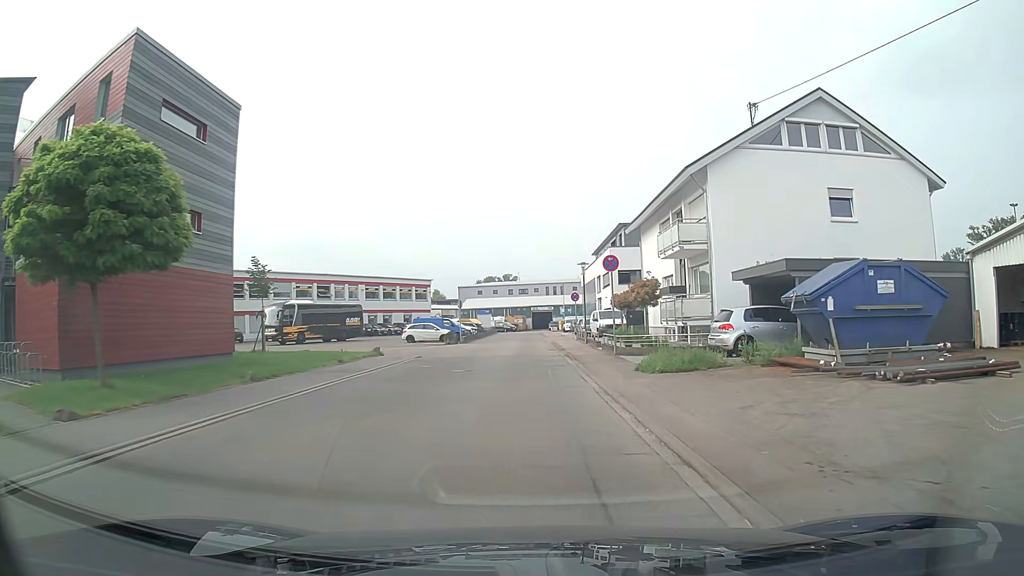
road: unclassified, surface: asphalt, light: Day
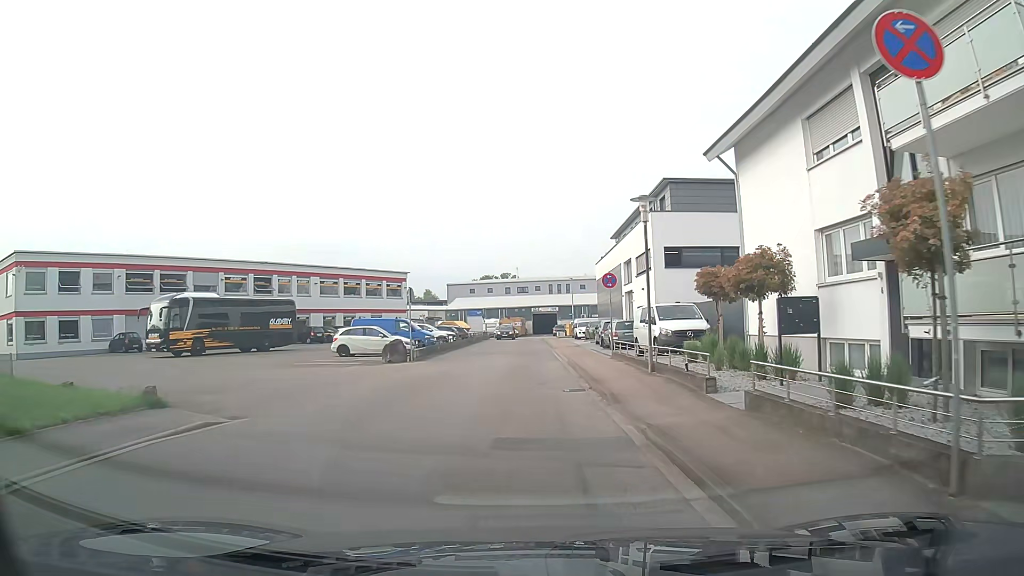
(0.0, +19.5) m; 0°
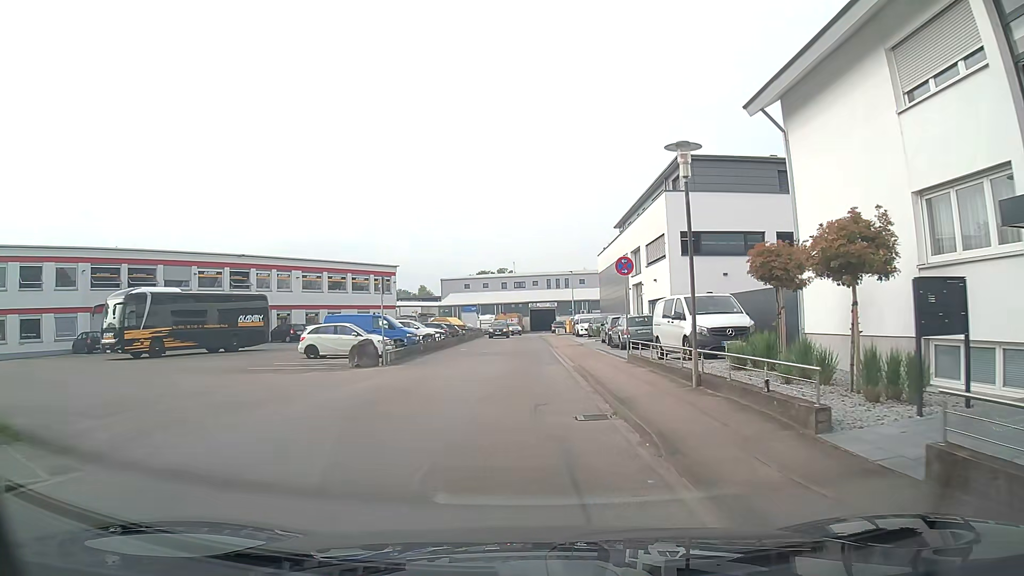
(0.0, +4.8) m; +1°
